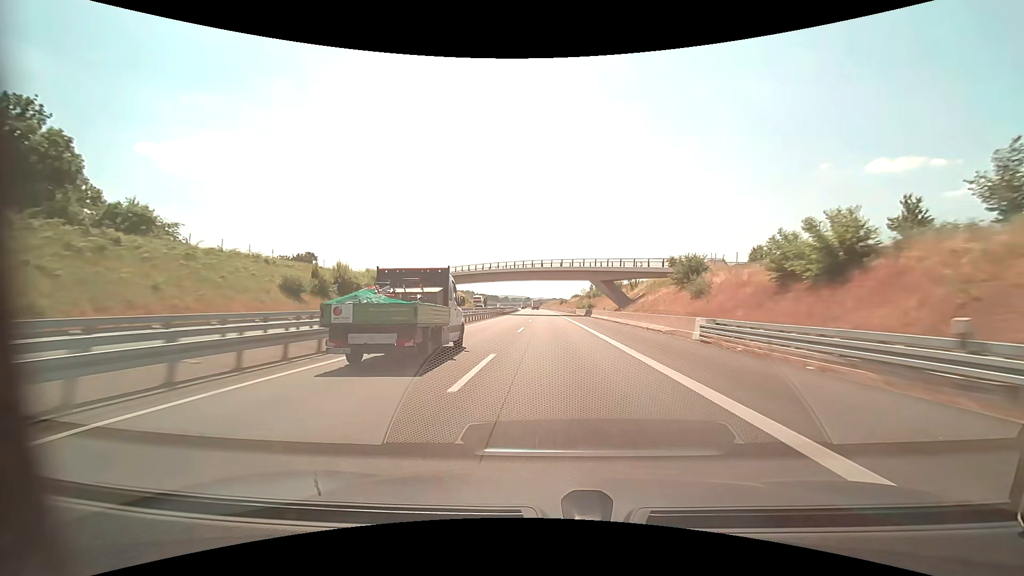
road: motorway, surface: asphalt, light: Day
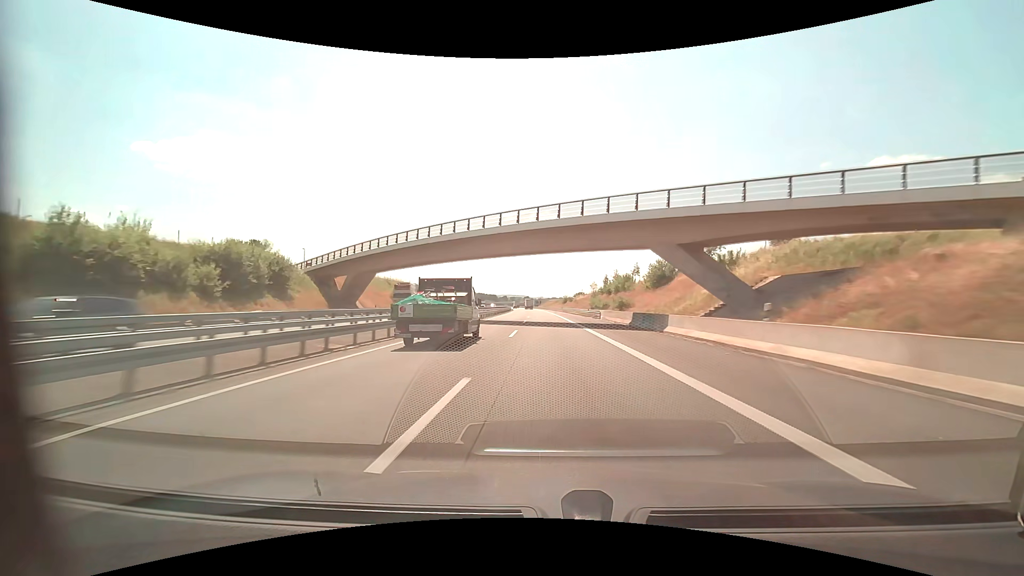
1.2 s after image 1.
(+0.1, +41.1) m; 0°
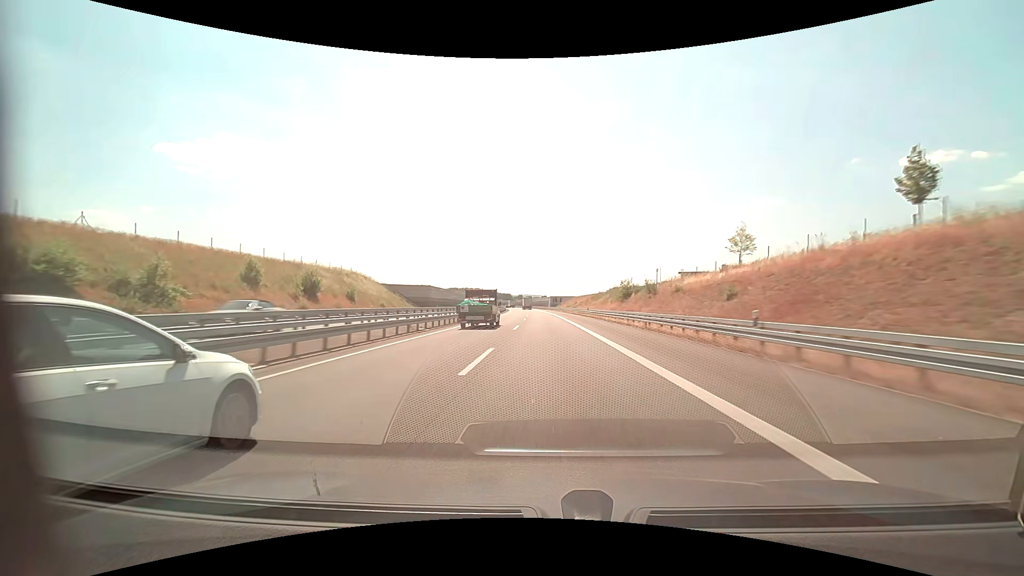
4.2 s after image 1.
(-1.4, +102.7) m; -2°
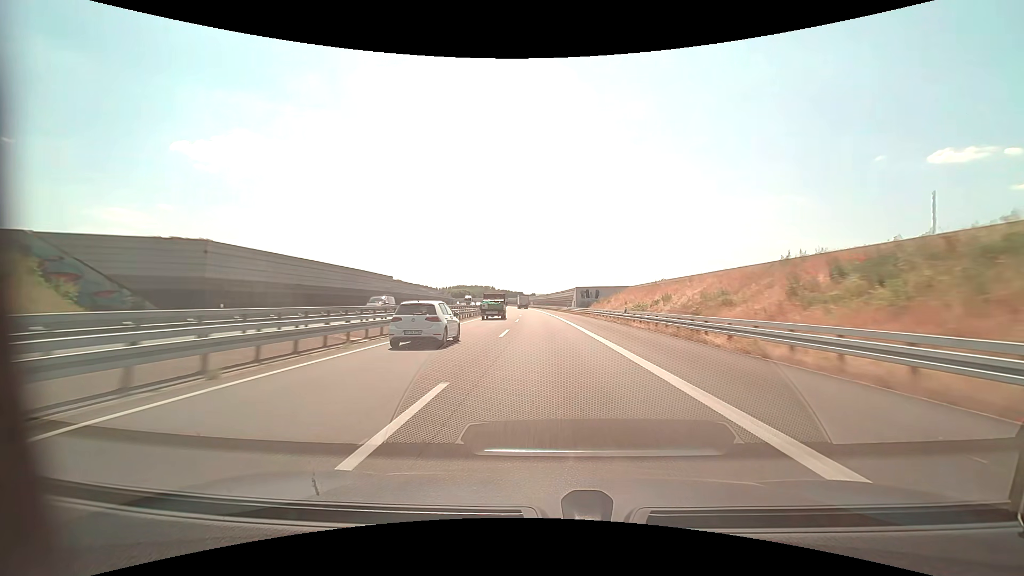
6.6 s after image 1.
(-1.3, +79.6) m; -2°
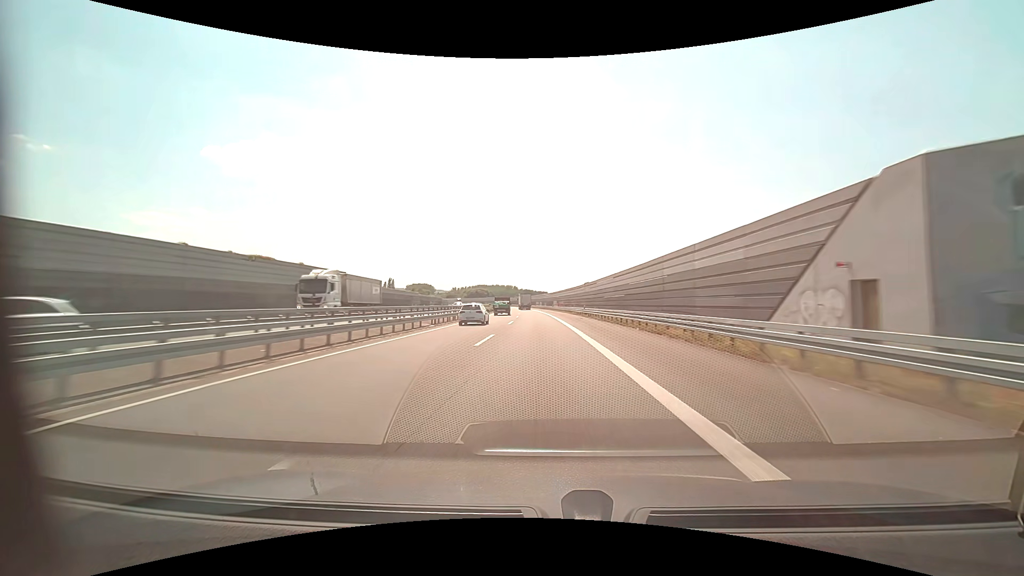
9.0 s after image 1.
(-1.4, +77.1) m; -3°
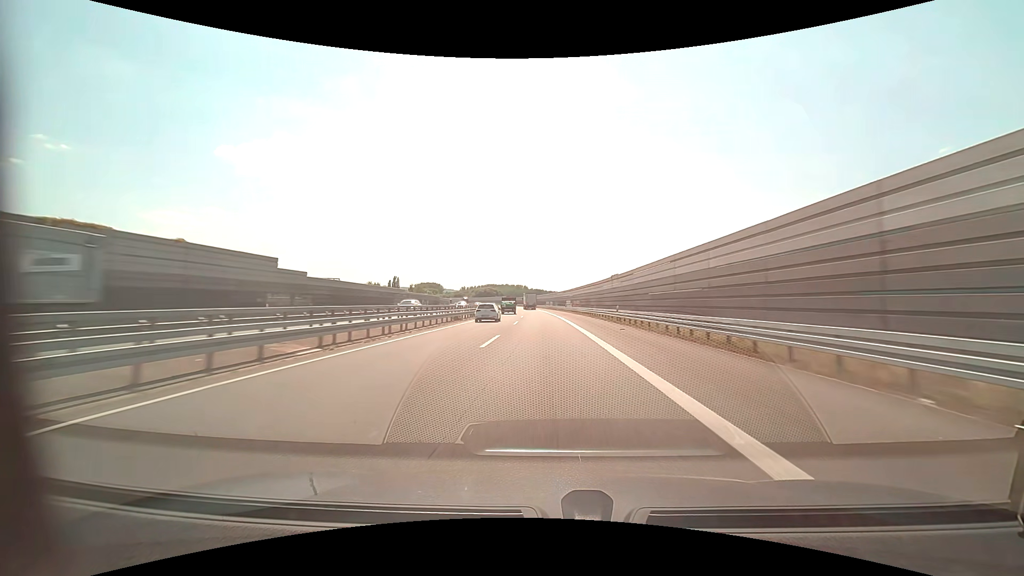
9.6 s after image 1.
(-0.3, +18.9) m; -2°
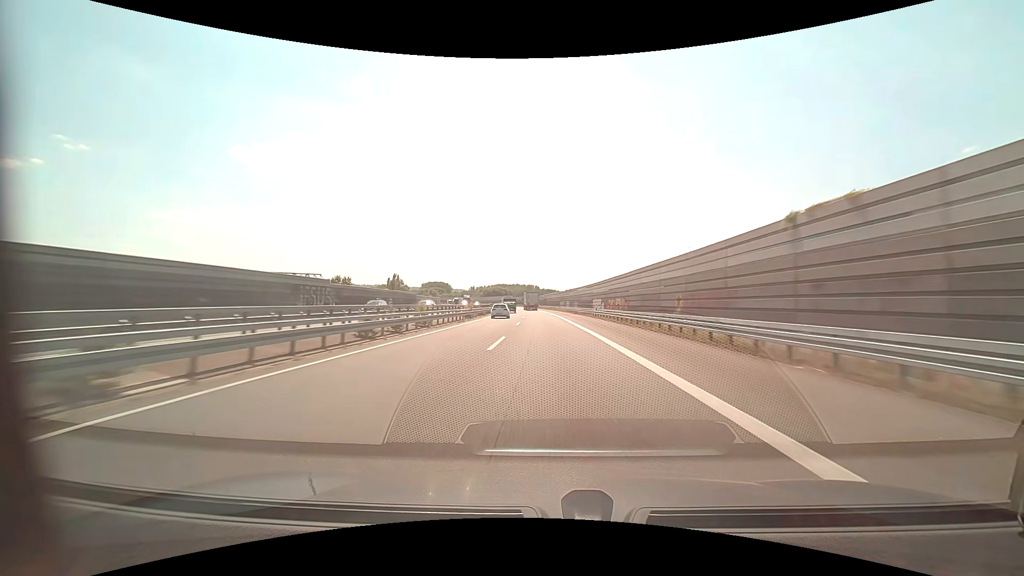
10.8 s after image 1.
(-0.4, +37.1) m; -1°
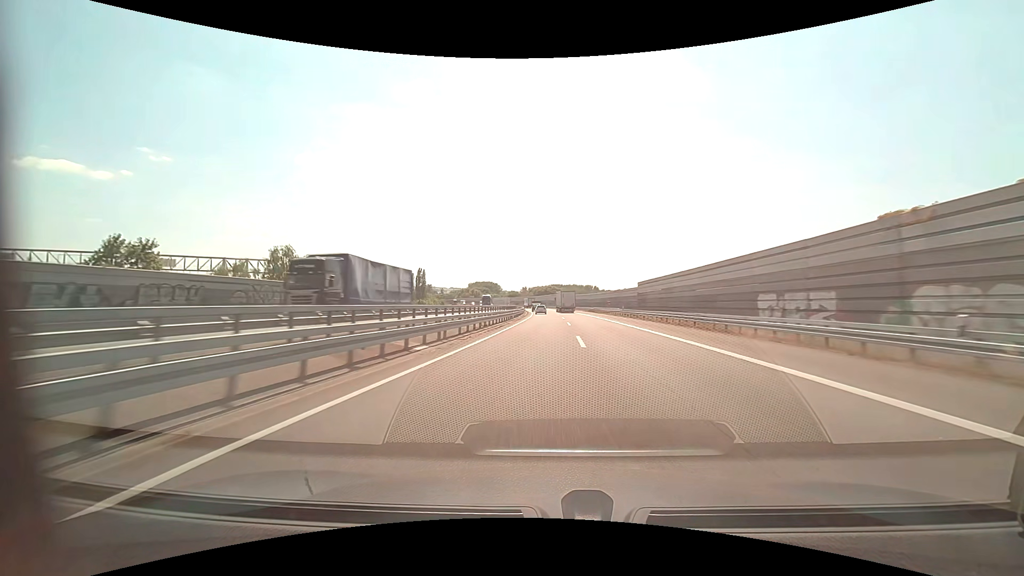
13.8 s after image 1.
(-4.3, +89.3) m; -6°
(0, +10) (0, +20) (0, +30) (0, +40) (0, +50) (0, +60) (0, +70) (0, +80) (0, +90) (-1, +100) m
